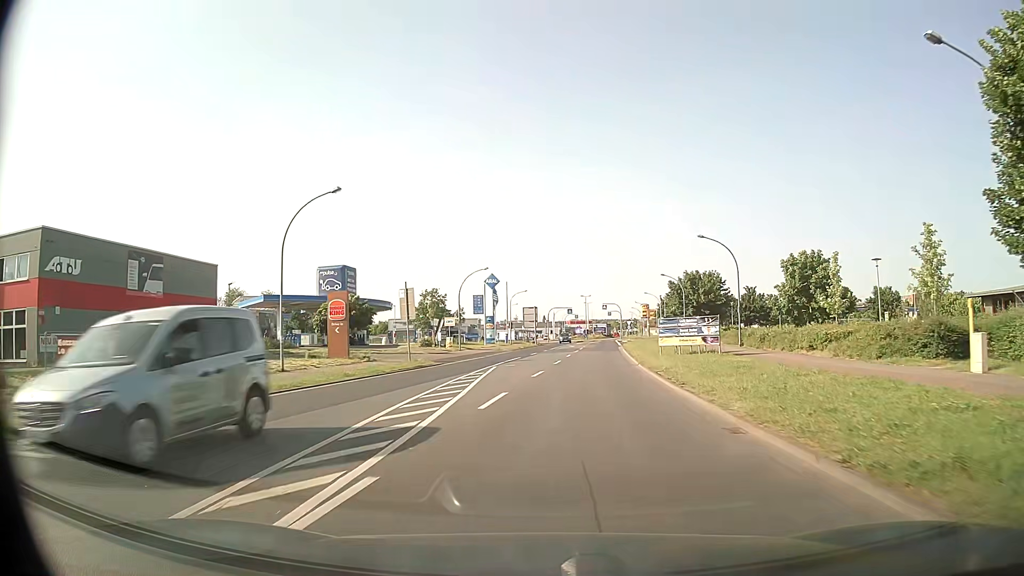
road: tertiary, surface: asphalt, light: Day
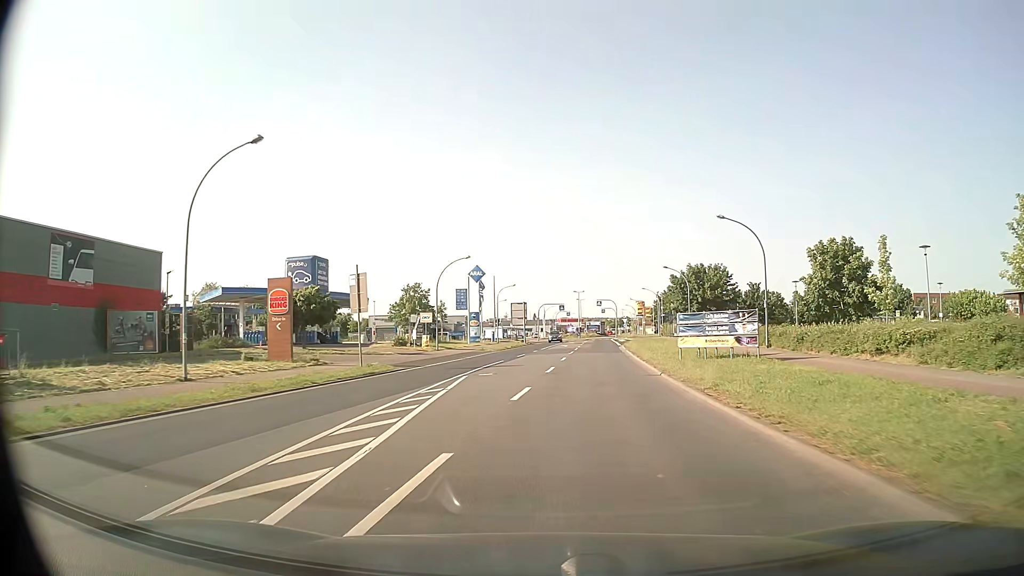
(+0.1, +7.9) m; +1°
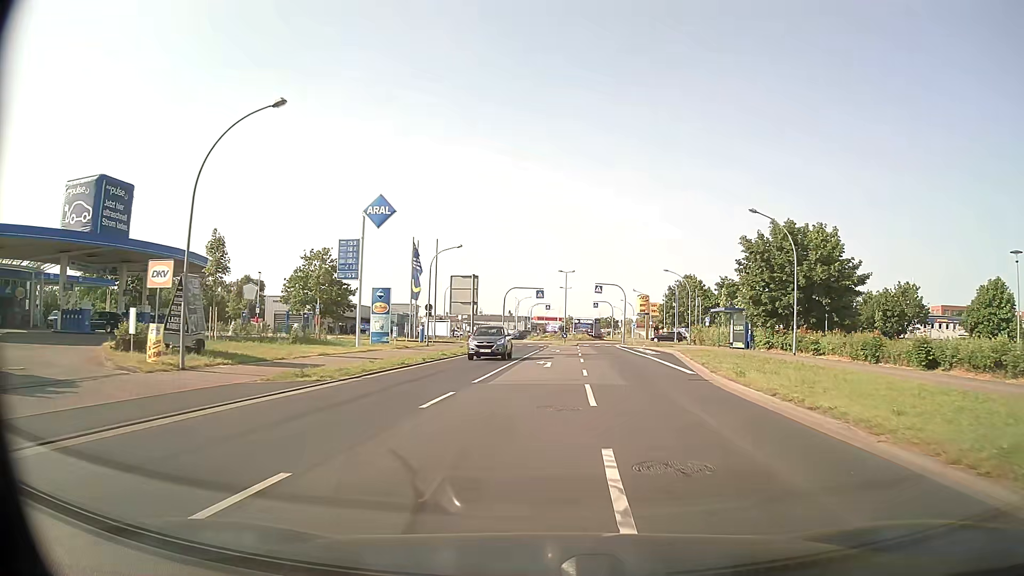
(+0.8, +37.3) m; +2°
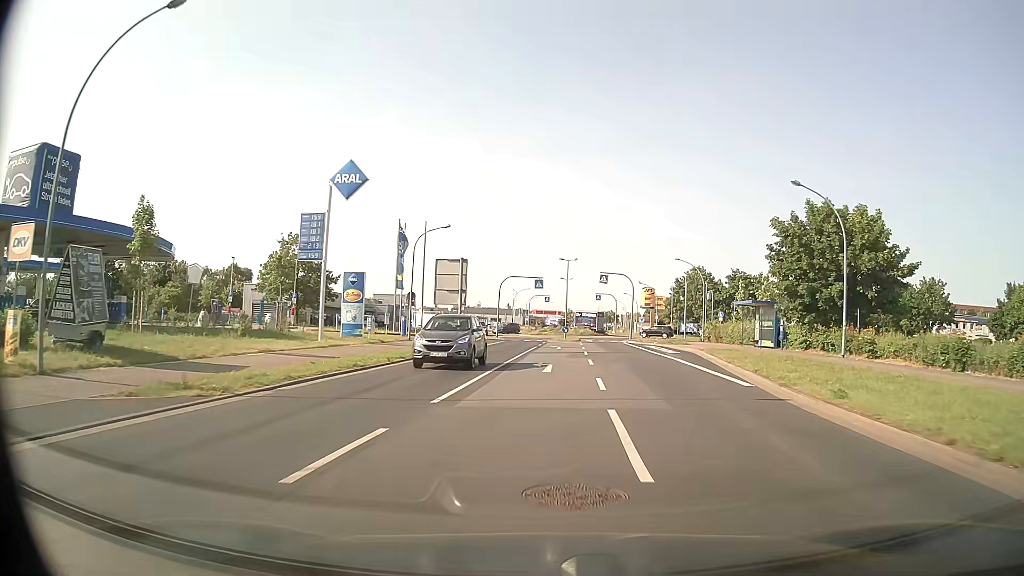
(0.0, +6.4) m; 0°
